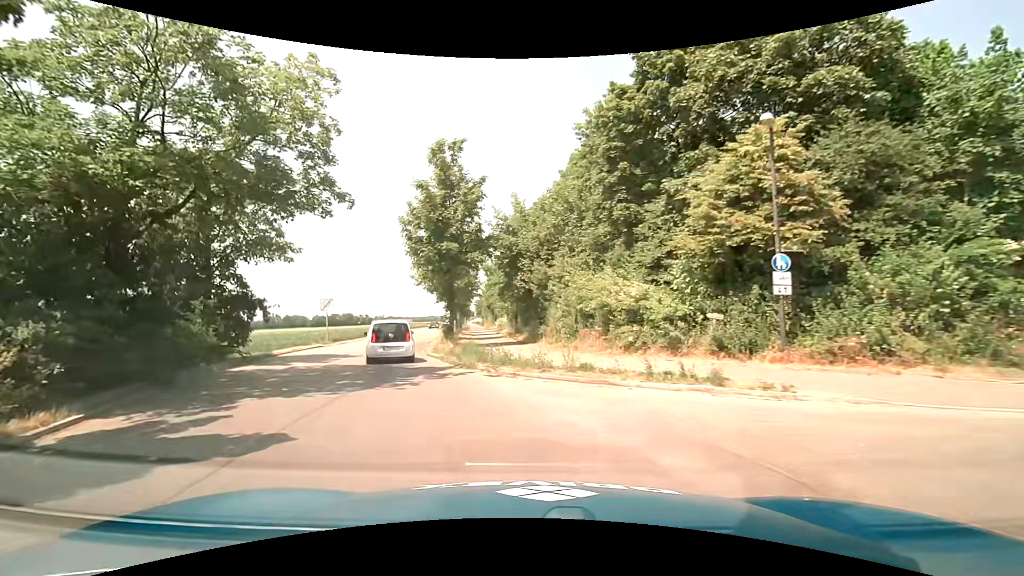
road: tertiary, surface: asphalt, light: Day
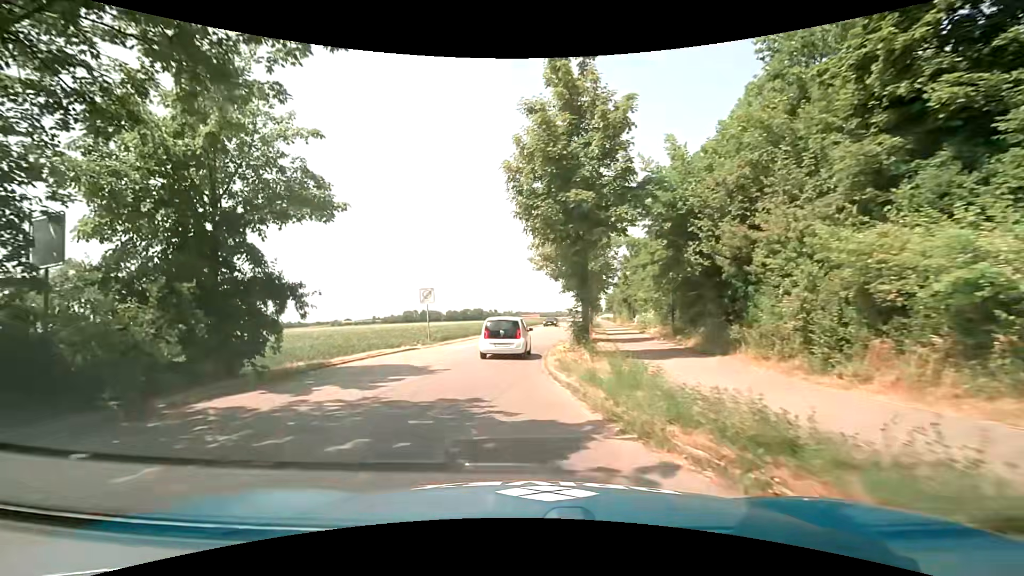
(-1.3, +8.7) m; -16°
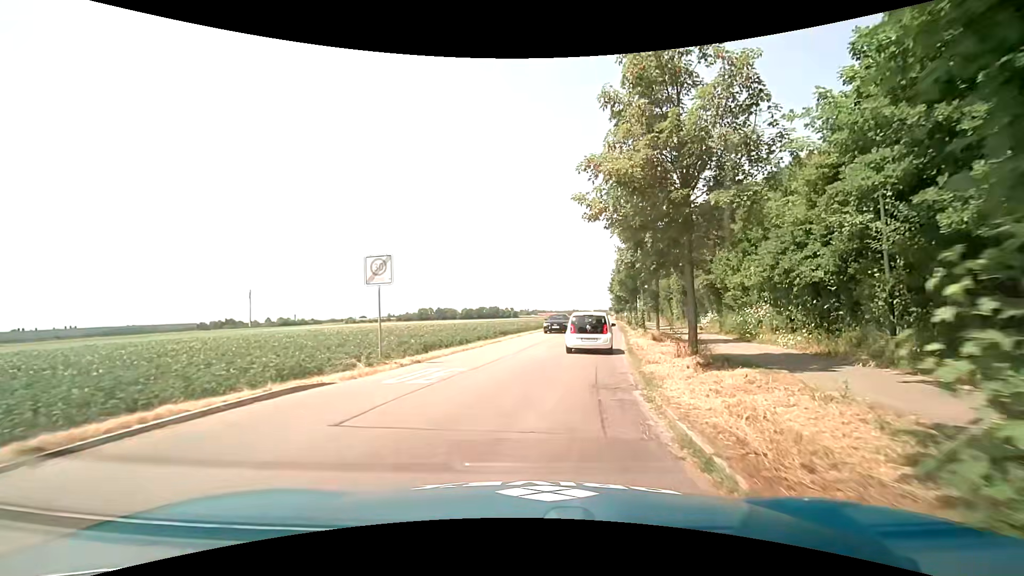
(-0.8, +13.7) m; -2°
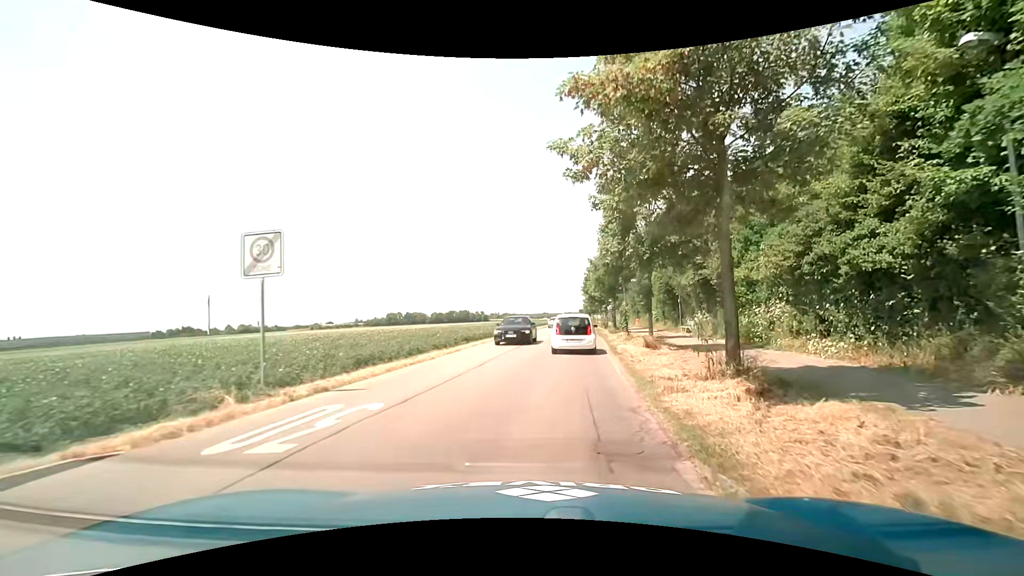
(+0.1, +4.6) m; +3°
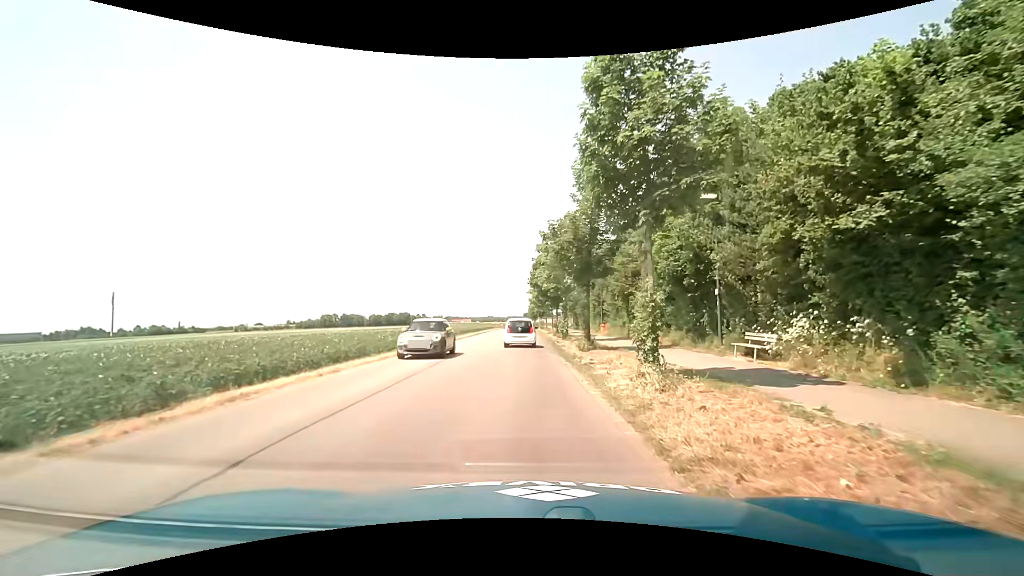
(+1.9, +18.8) m; +7°
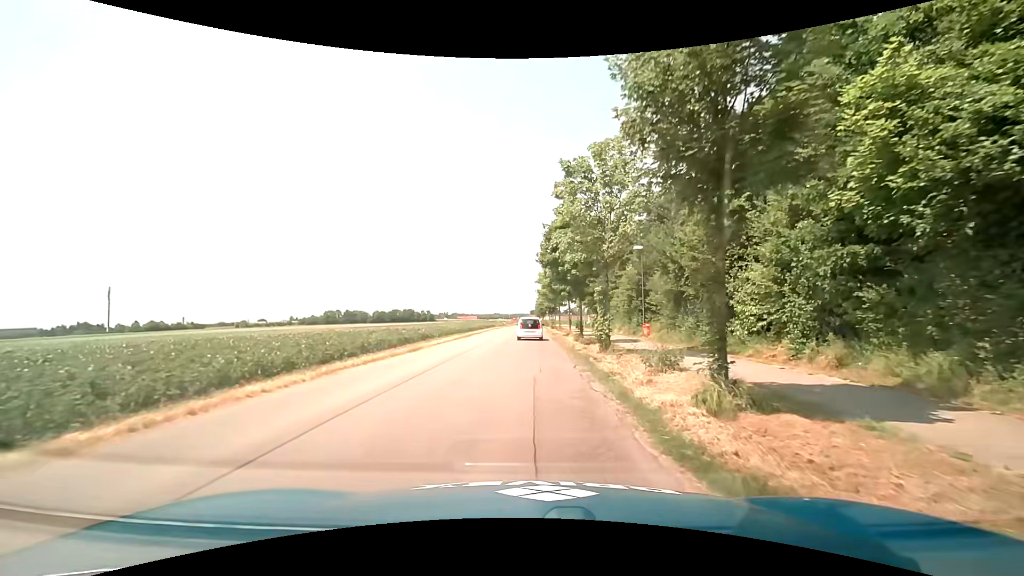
(0.0, +14.8) m; 0°
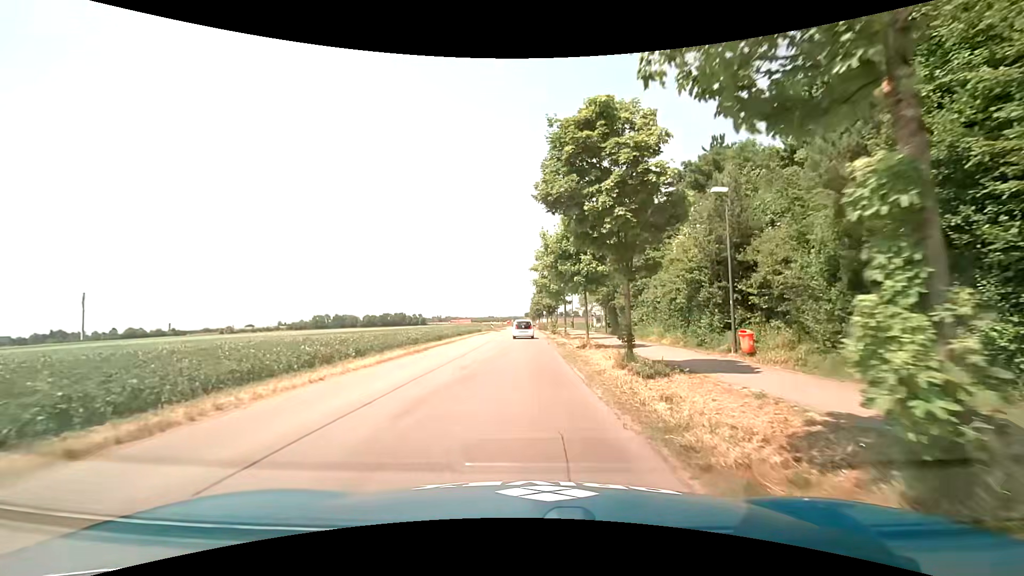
(0.0, +15.4) m; 0°
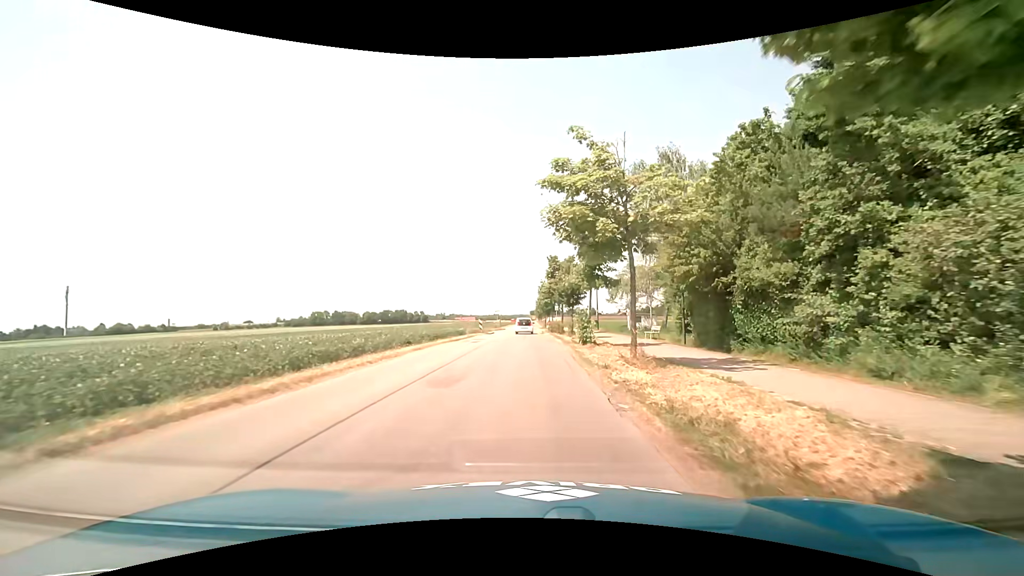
(+0.1, +22.5) m; 0°
(0, +10) (0, +20) (0, +30) (0, +40) (0, +50) (0, +60) (0, +70) (0, +80) (0, +90) (+1, +100) m
